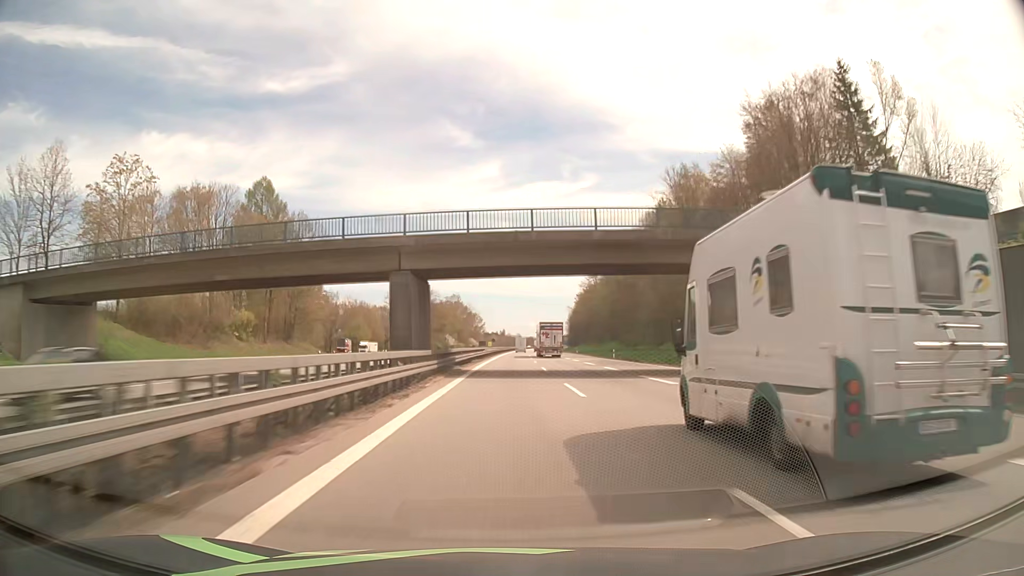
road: motorway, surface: asphalt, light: Day
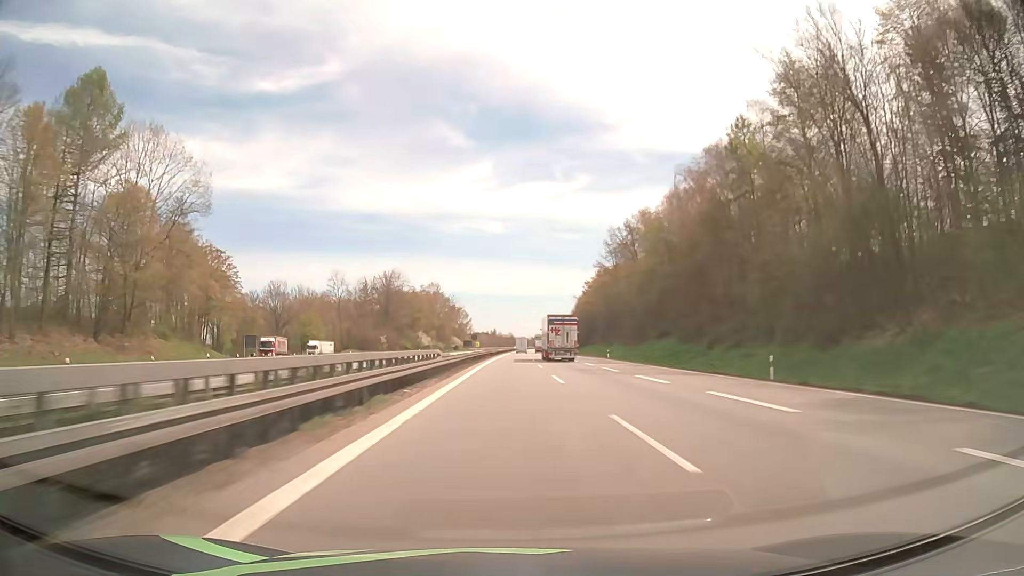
(0.0, +46.6) m; -1°
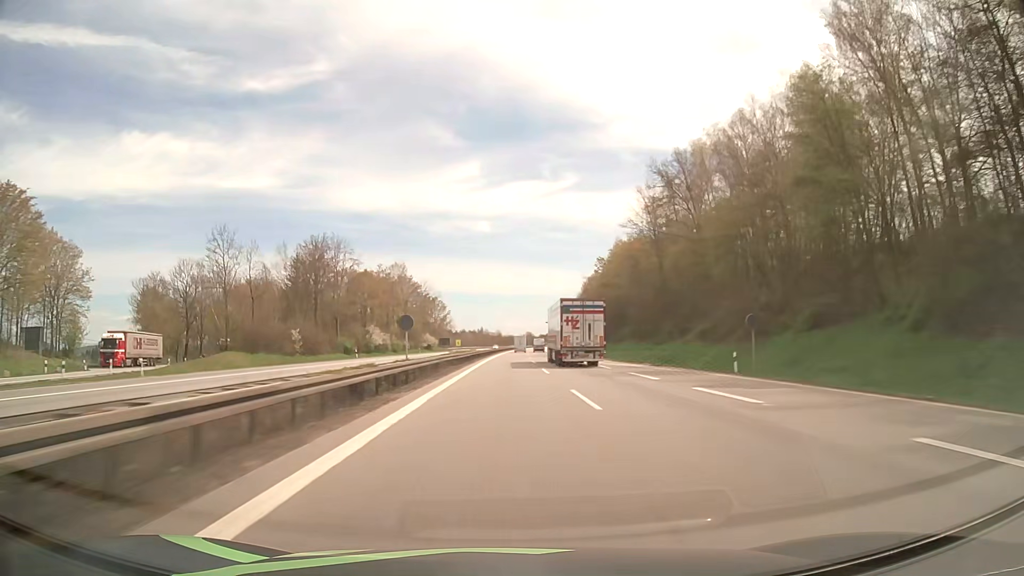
(+1.9, +46.5) m; +3°
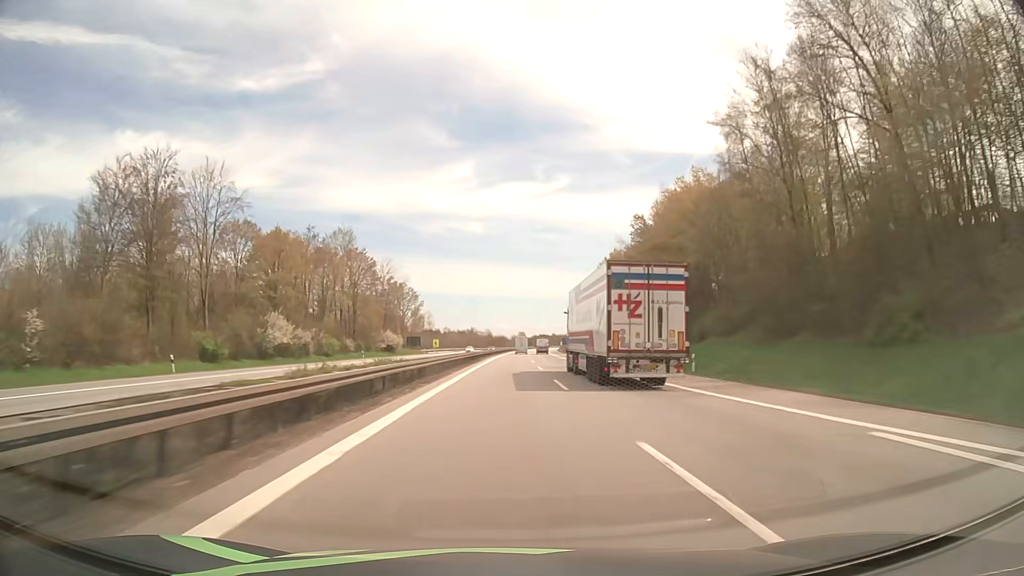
(+0.3, +46.5) m; +1°
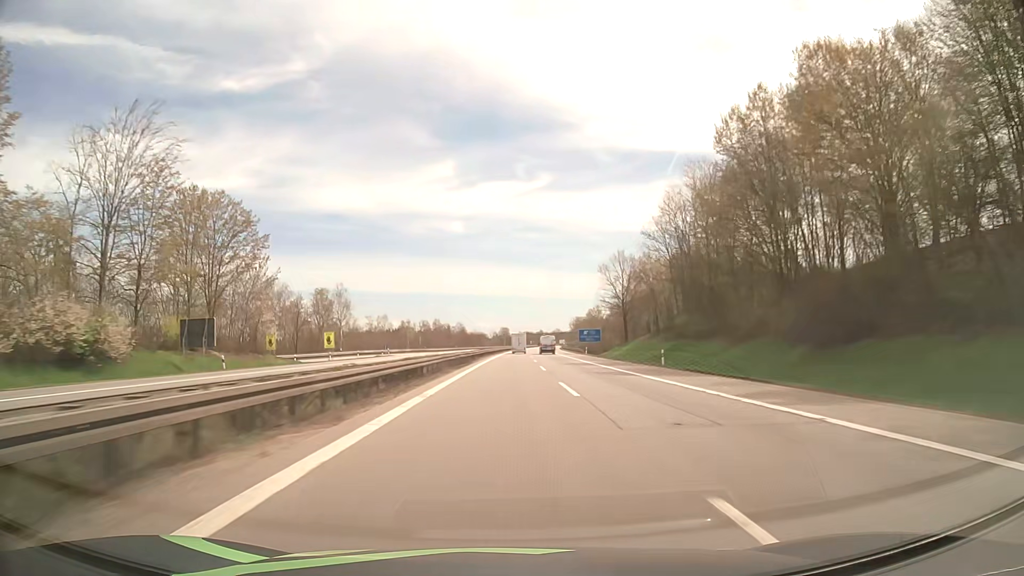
(+1.6, +92.8) m; +2°
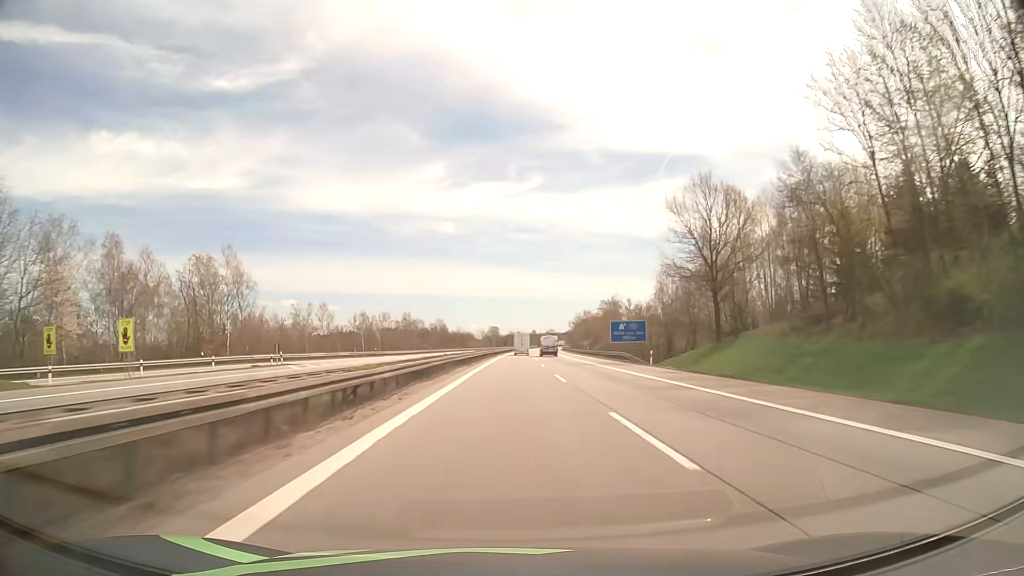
(+0.1, +46.0) m; +1°
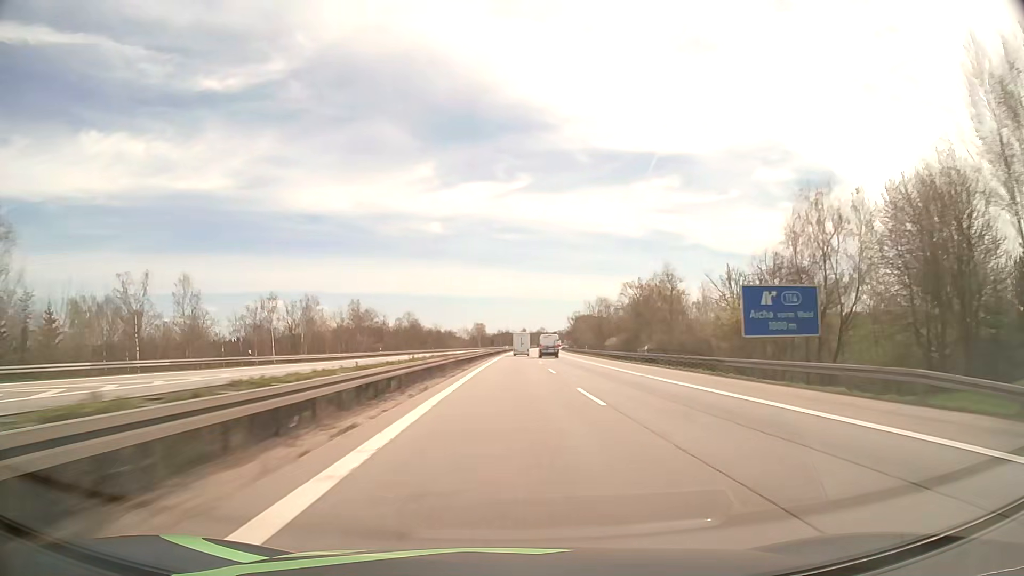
(+0.5, +45.8) m; +1°
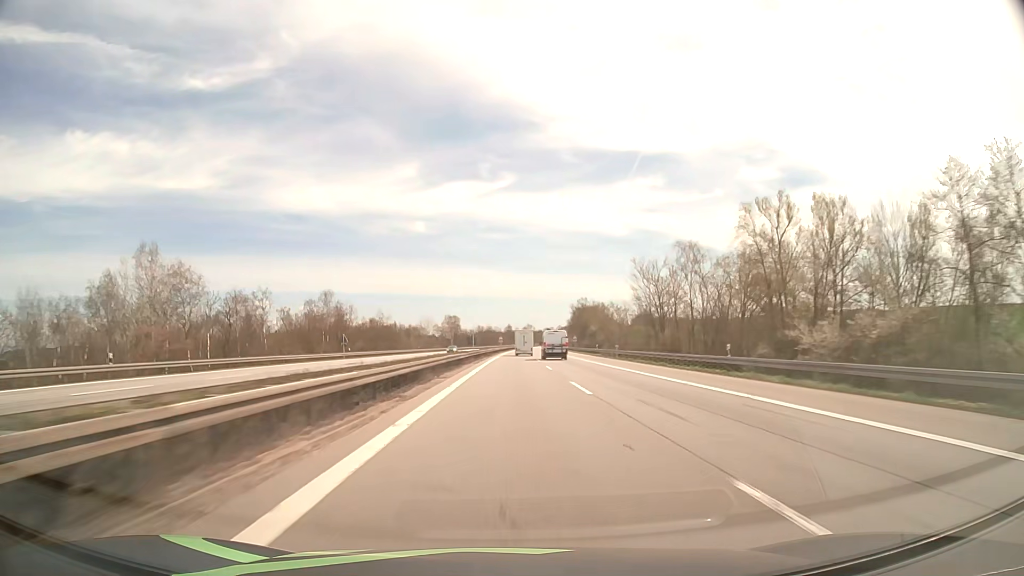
(+0.9, +68.3) m; +1°
(0, +10) (0, +20) (0, +30) (0, +40) (0, +50) (+1, +60) (+1, +70) (+1, +80) (+1, +90) (+2, +100) m
